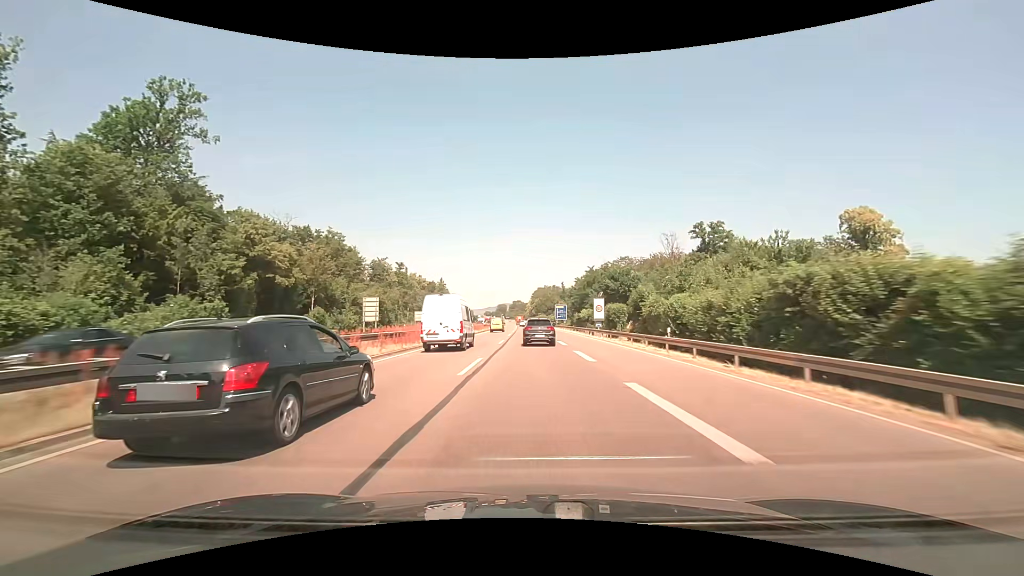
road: trunk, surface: asphalt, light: Day
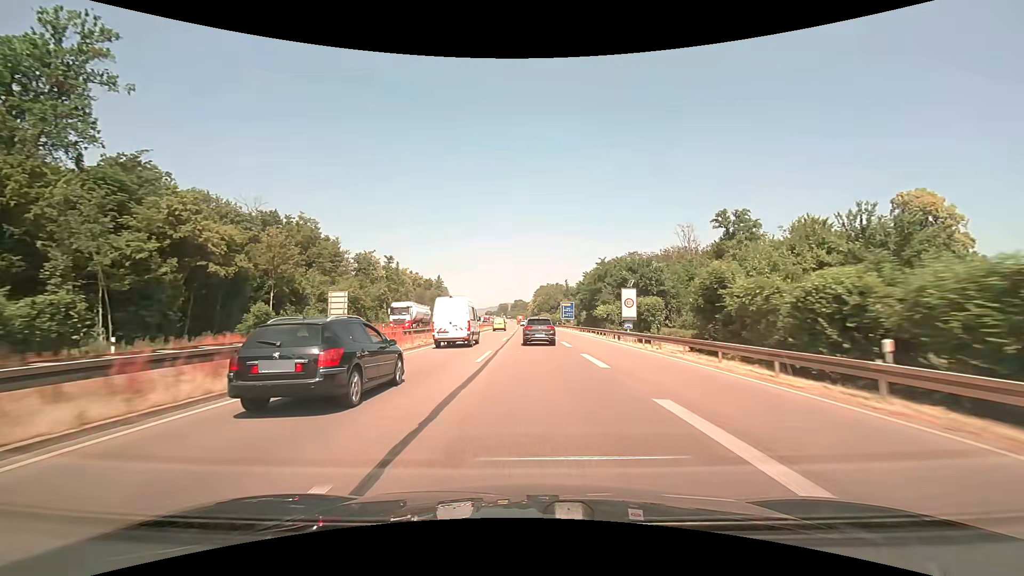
(0.0, +14.5) m; 0°
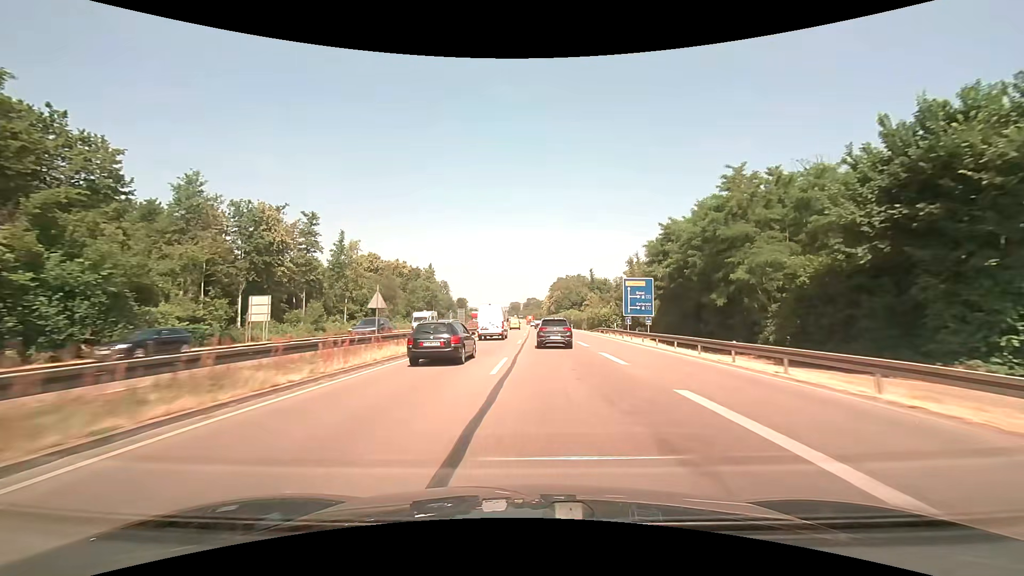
(-0.6, +58.7) m; -1°
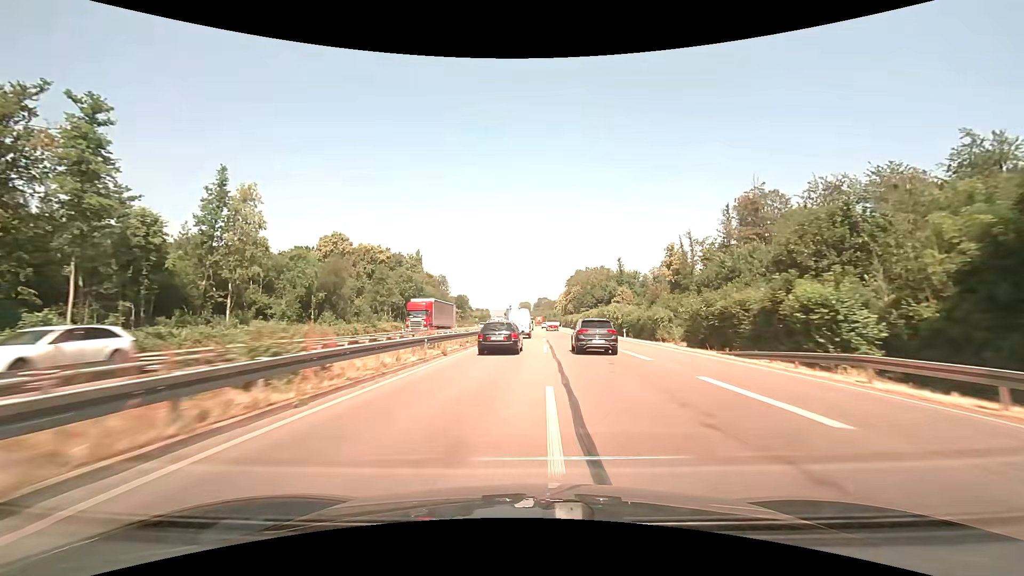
(-0.6, +45.2) m; -1°
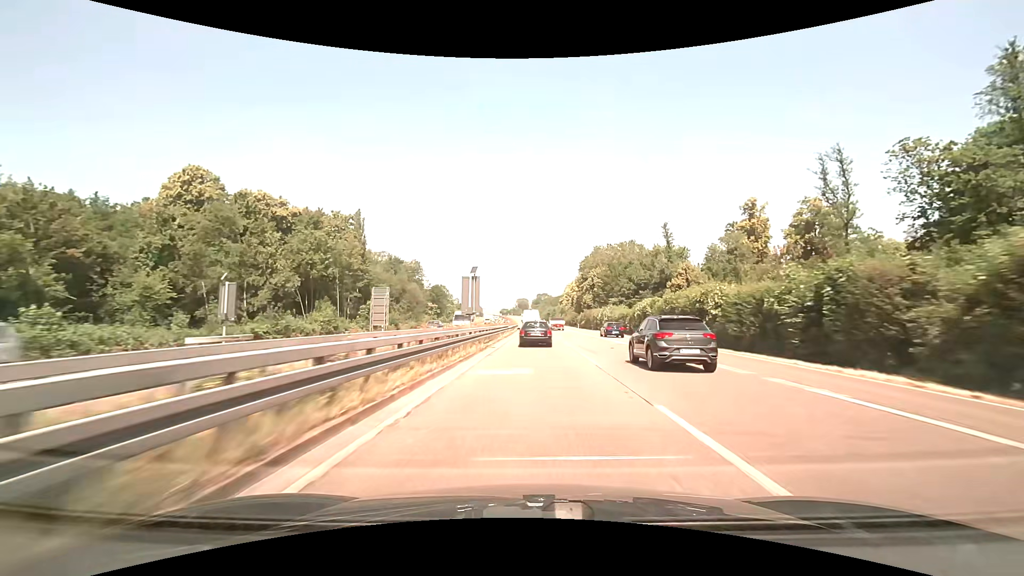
(0.0, +62.1) m; 0°
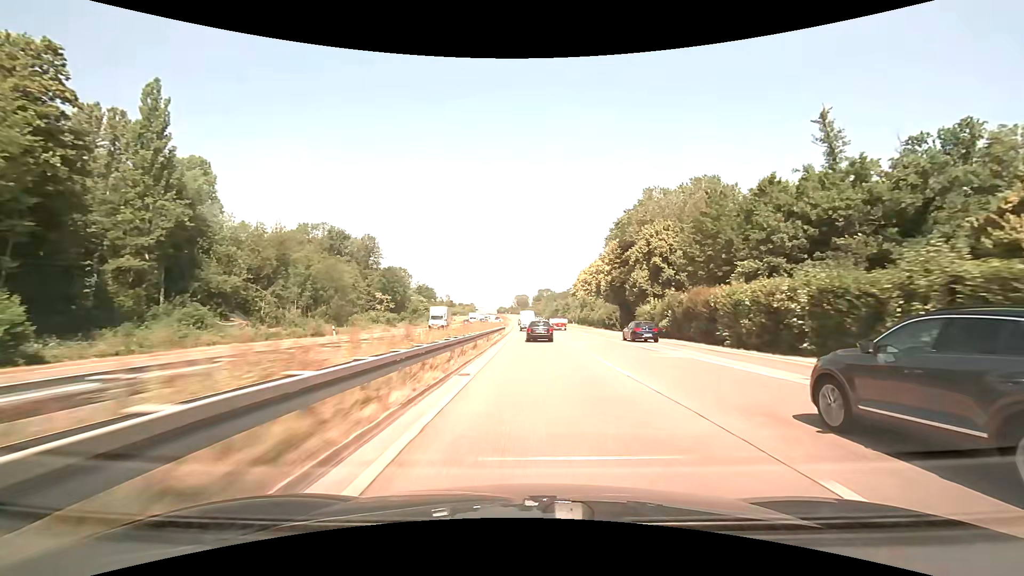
(+0.2, +63.9) m; 0°
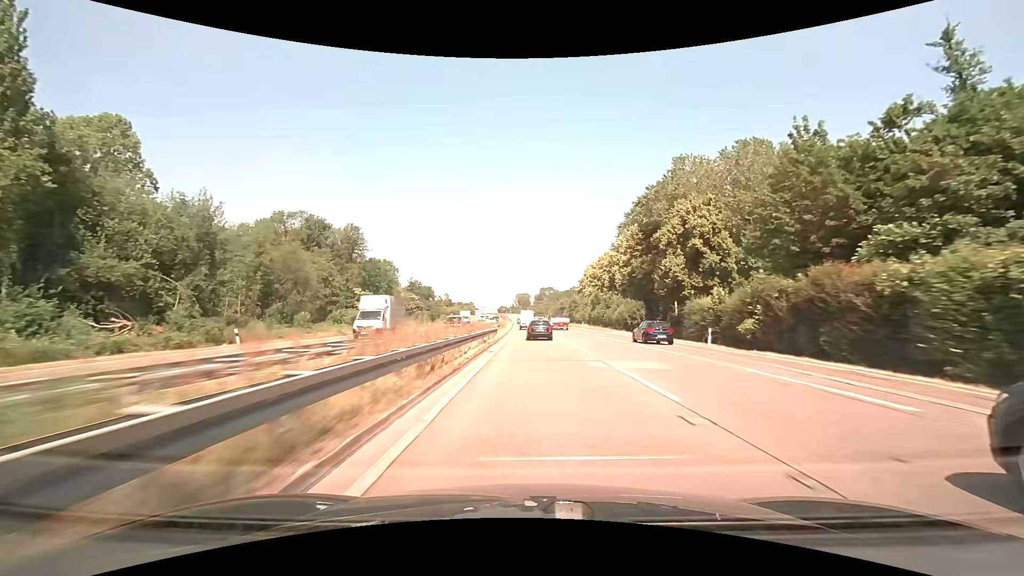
(0.0, +16.1) m; 0°
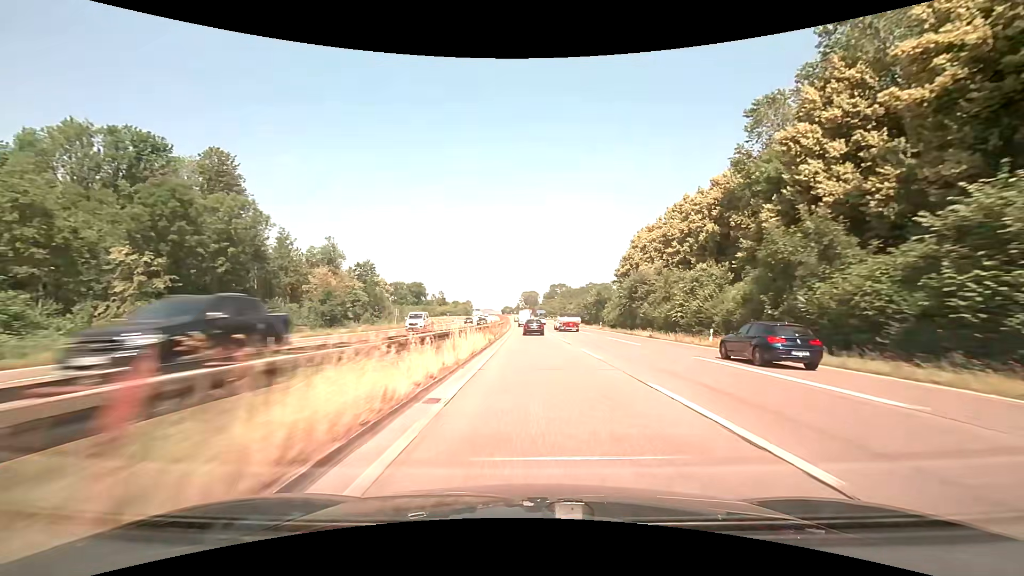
(-0.5, +63.6) m; -1°
(0, +10) (0, +20) (0, +30) (0, +40) (0, +50) (0, +60) (-1, +70) (-1, +80) (-1, +90) (-1, +100) m
